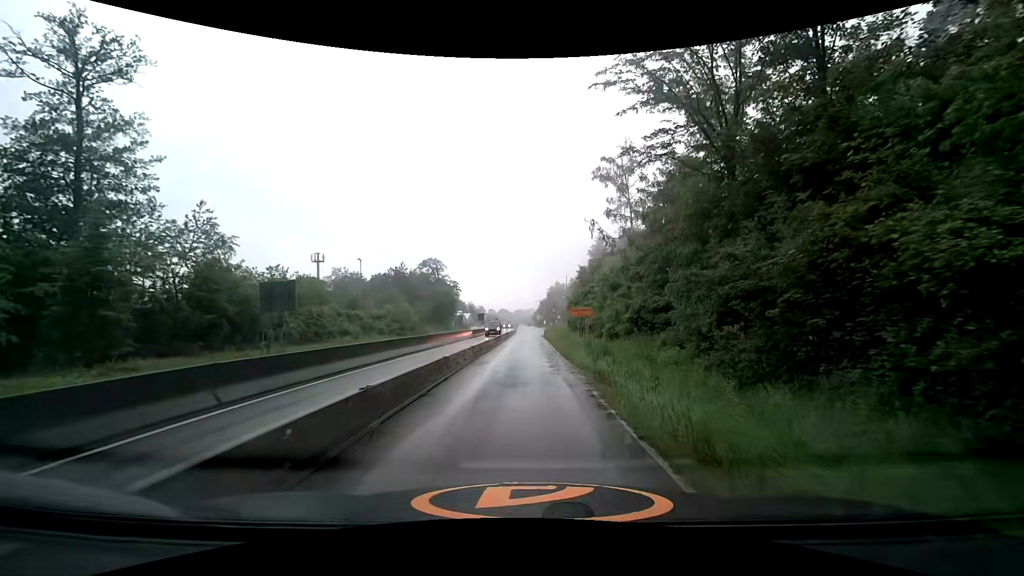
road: trunk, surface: asphalt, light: Day
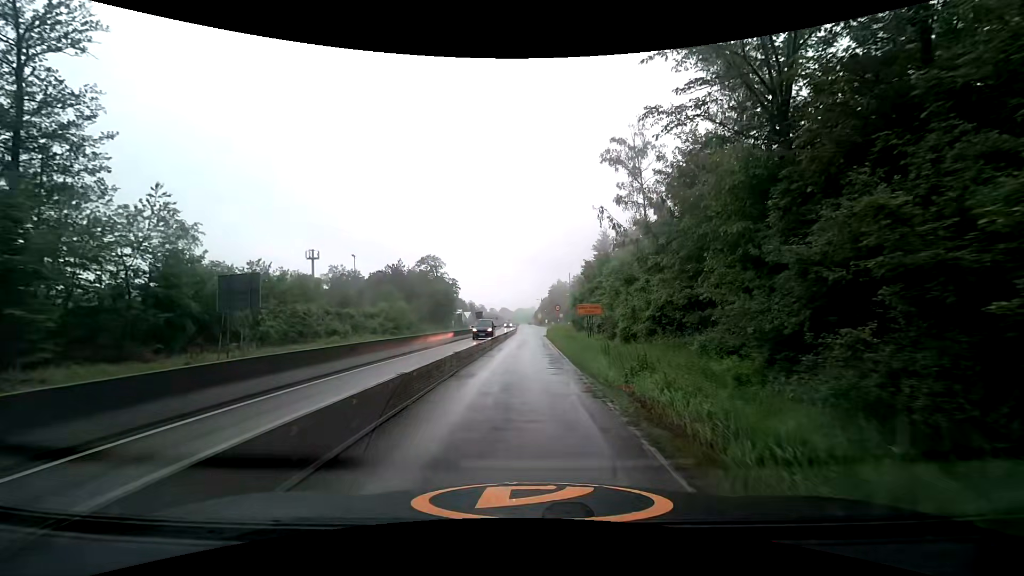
(0.0, +4.5) m; +1°
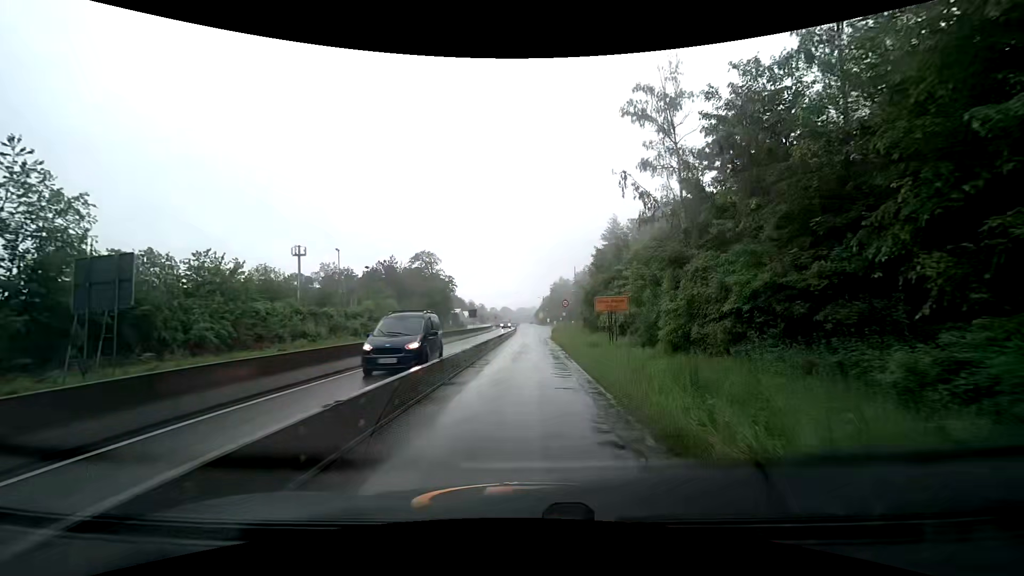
(-0.1, +8.9) m; -2°
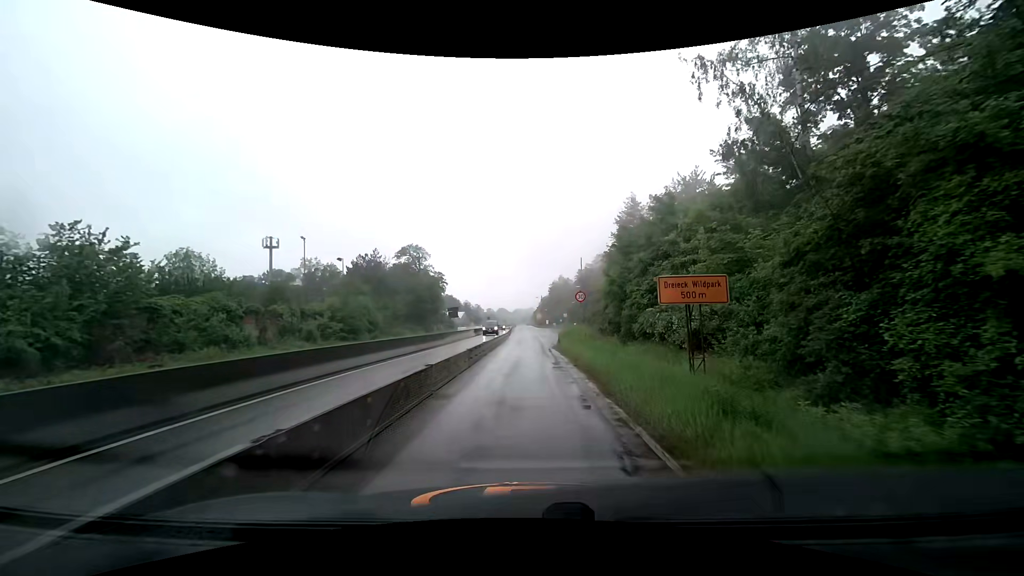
(+0.2, +13.4) m; +1°
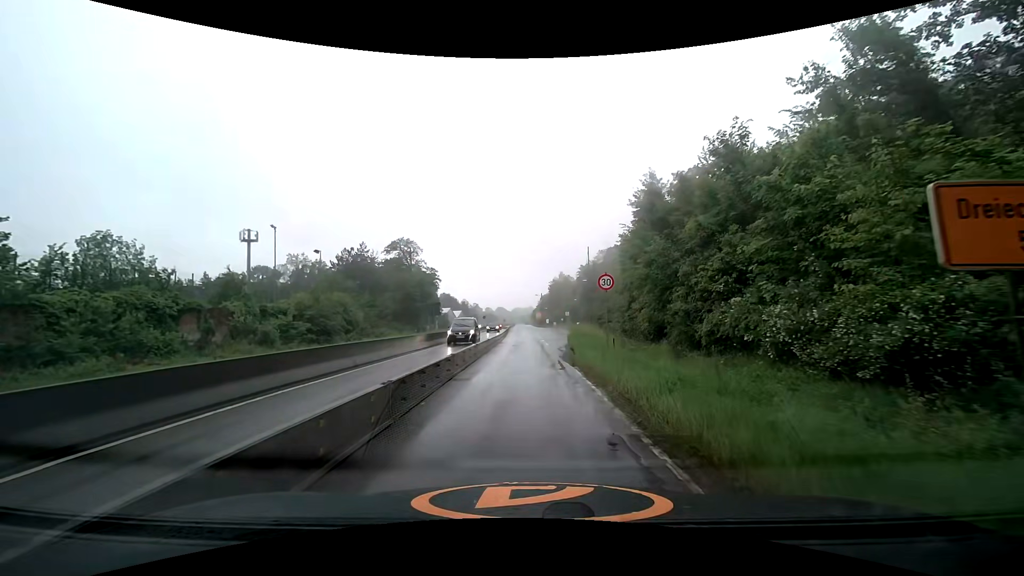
(0.0, +9.0) m; 0°
